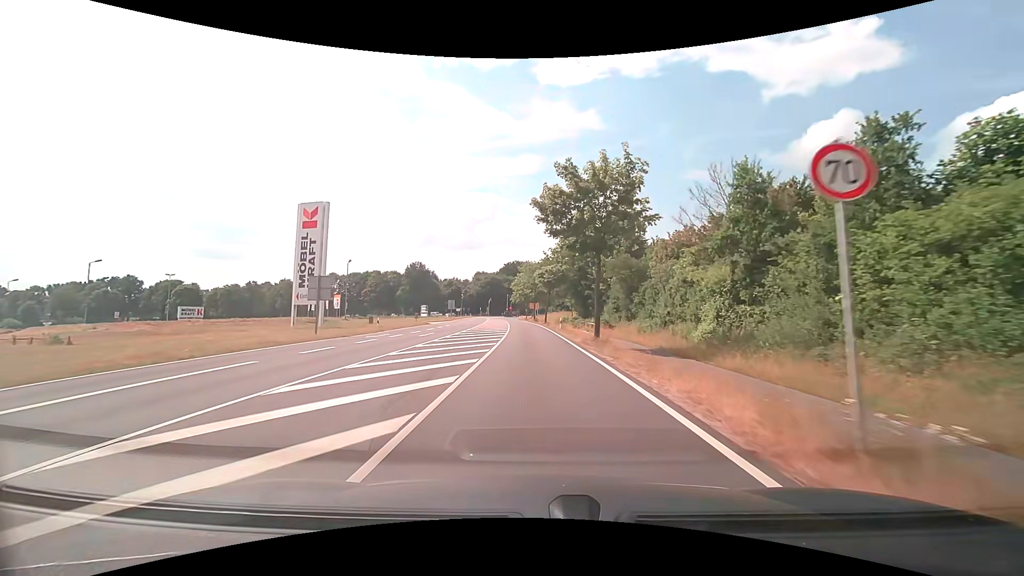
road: tertiary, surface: asphalt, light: Day
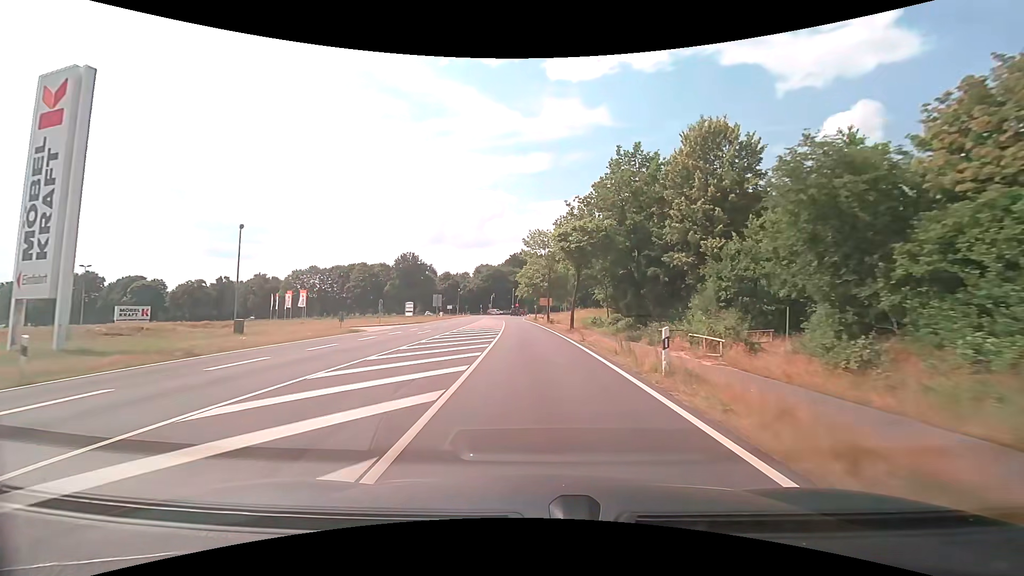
(-0.4, +29.5) m; -1°
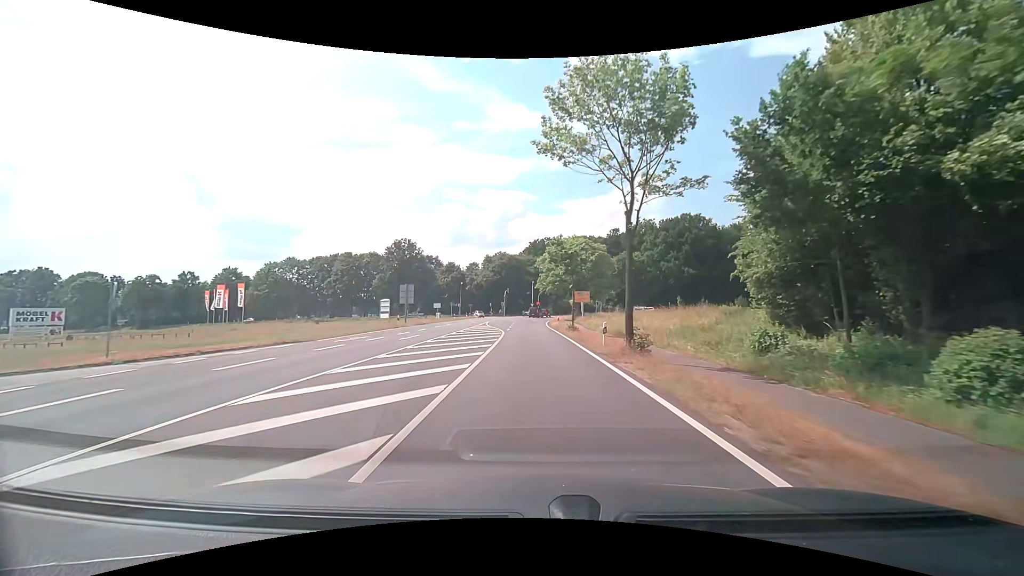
(-0.7, +36.2) m; -3°
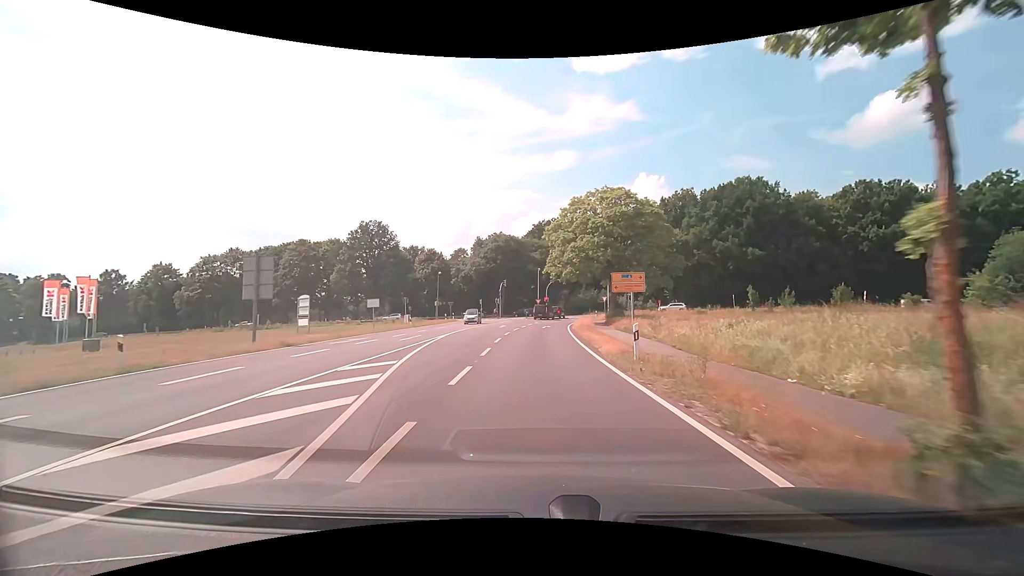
(-0.3, +32.1) m; 0°
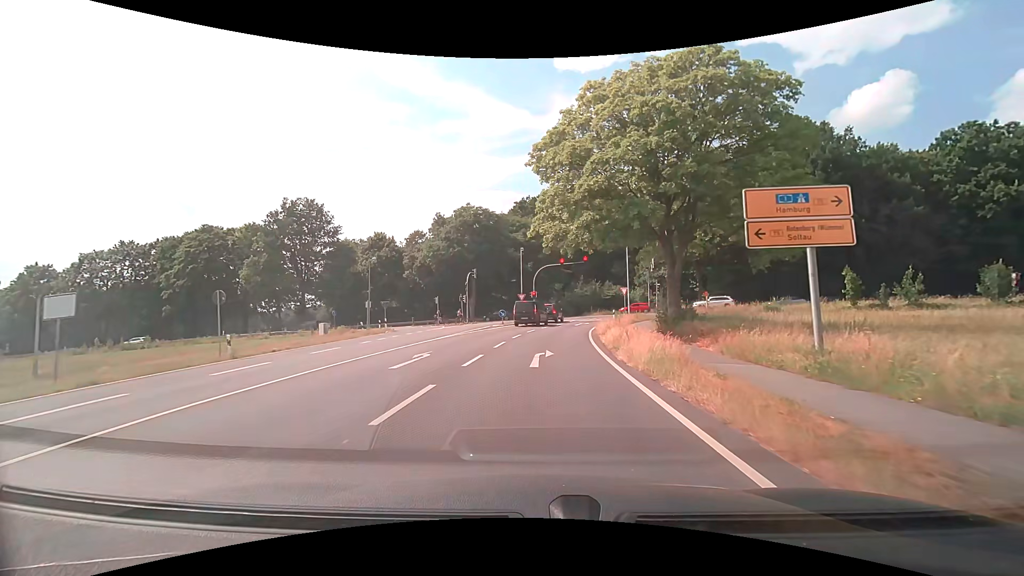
(+0.3, +26.9) m; +2°
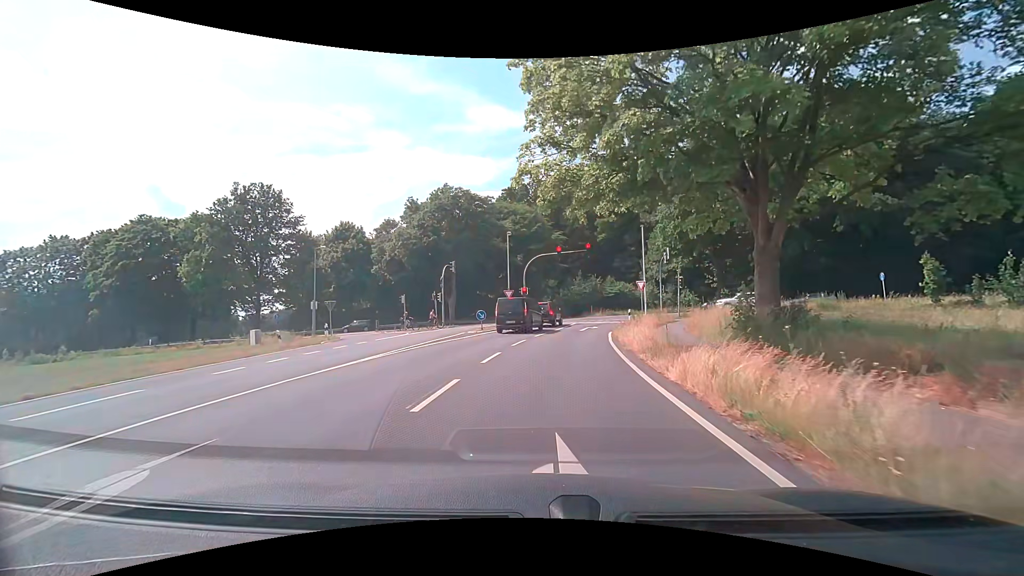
(0.0, +11.1) m; +1°
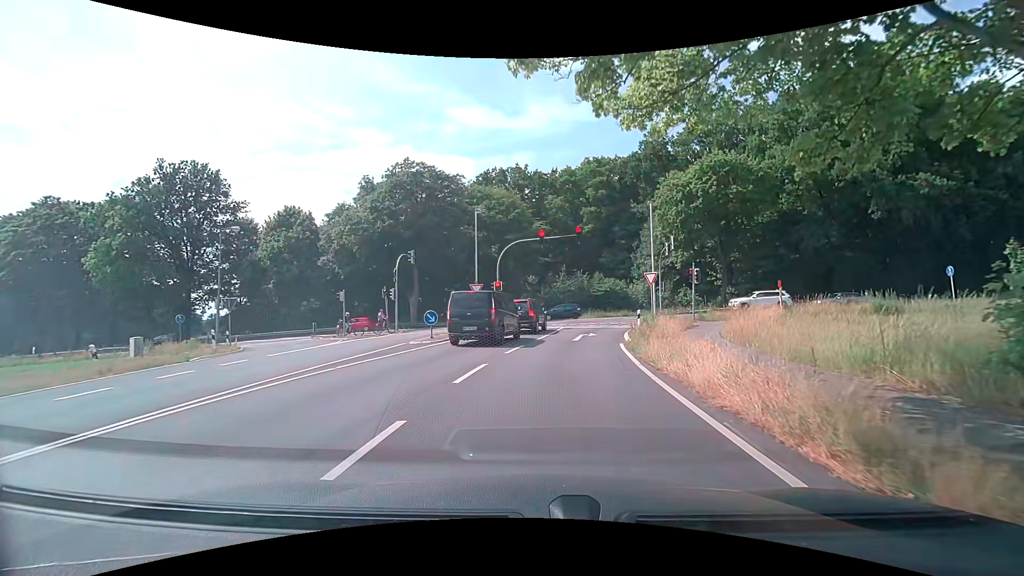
(+0.2, +9.5) m; +2°
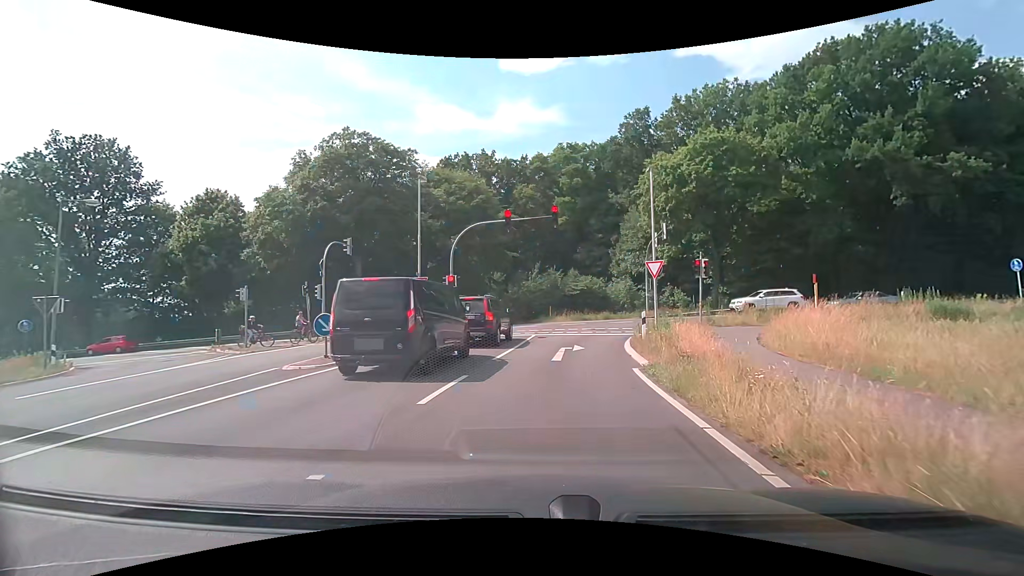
(+0.3, +7.8) m; +3°
